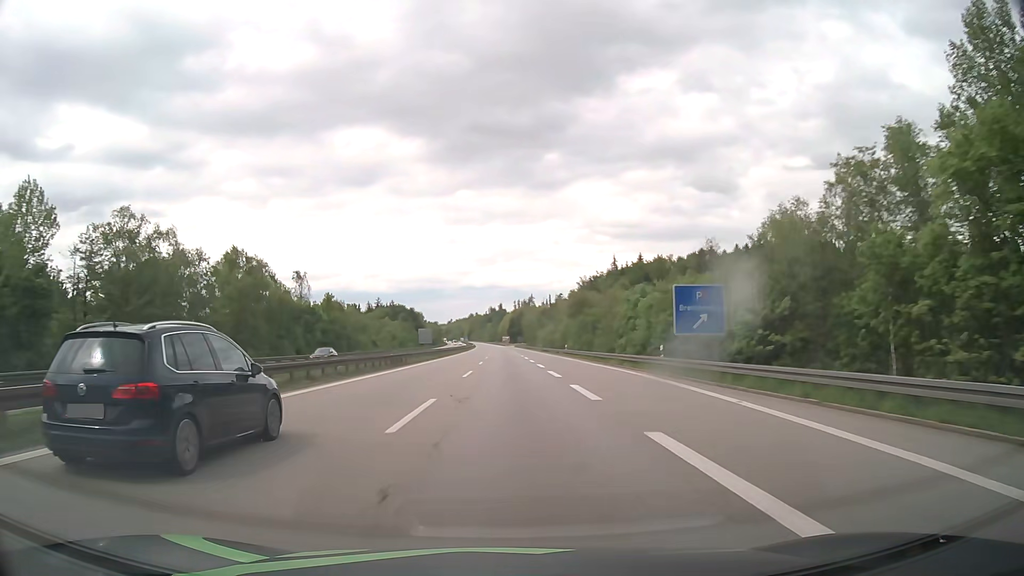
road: motorway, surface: asphalt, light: Day
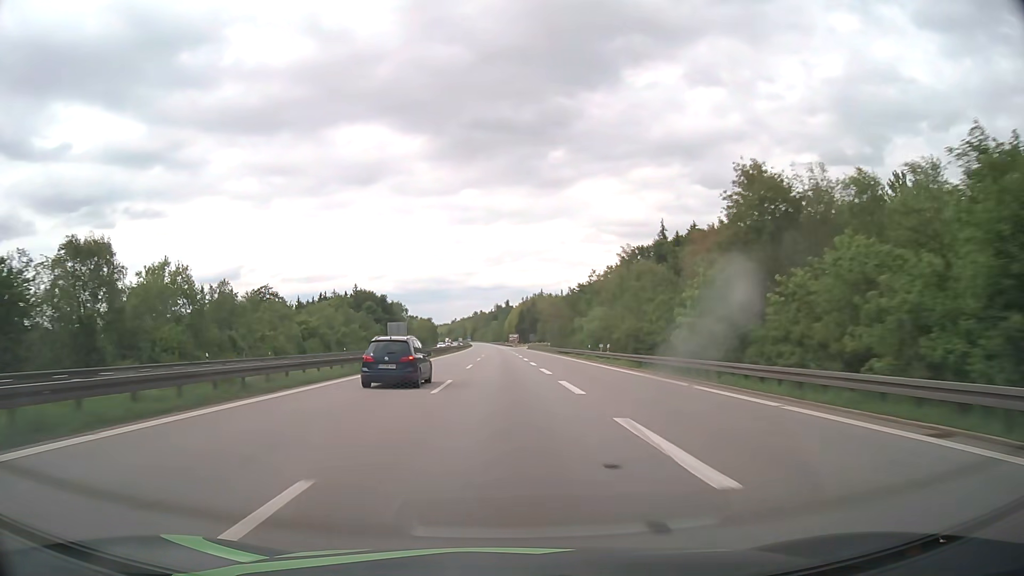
(-0.4, +81.9) m; -1°
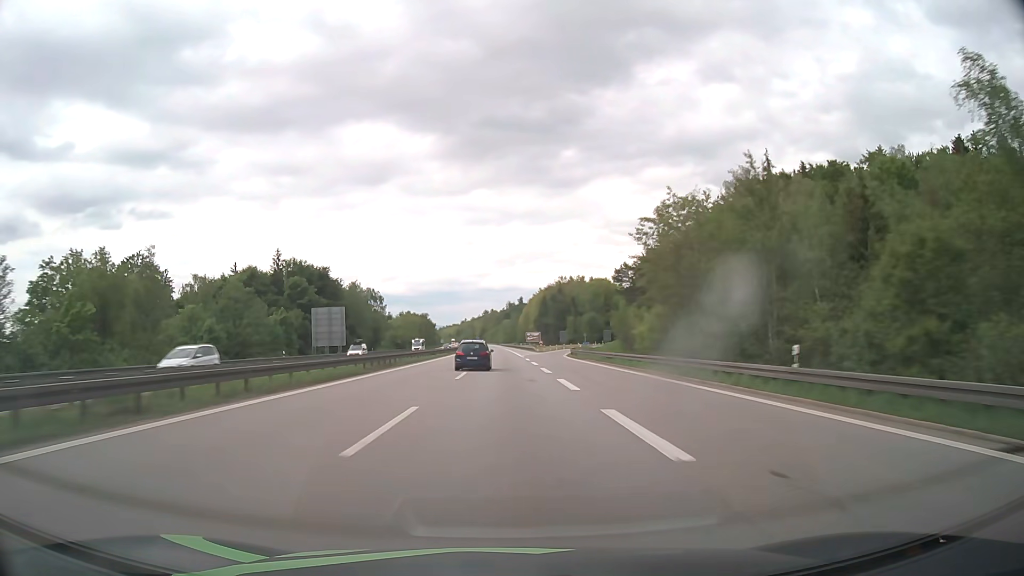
(-0.7, +82.2) m; -1°
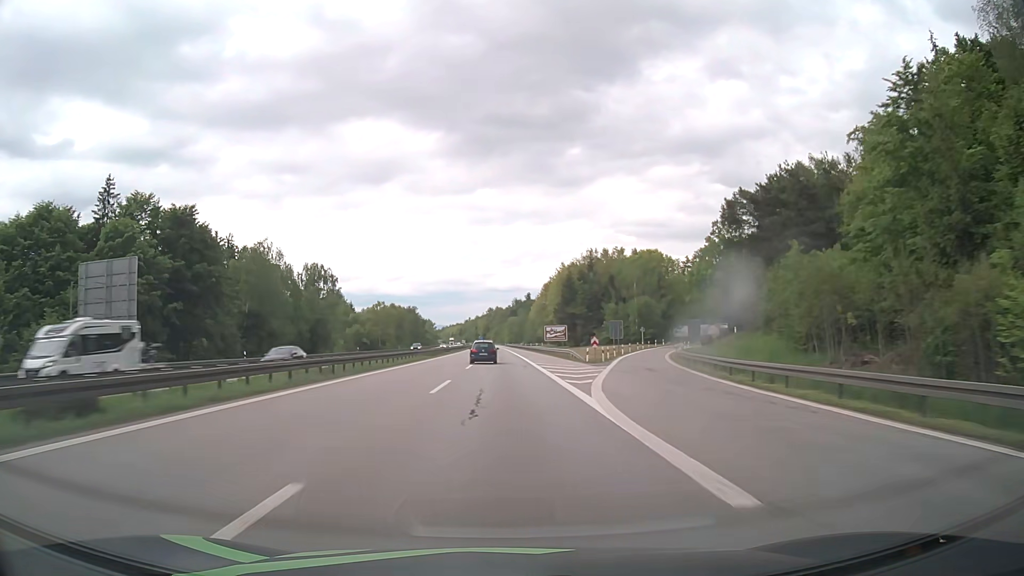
(-0.3, +61.8) m; 0°
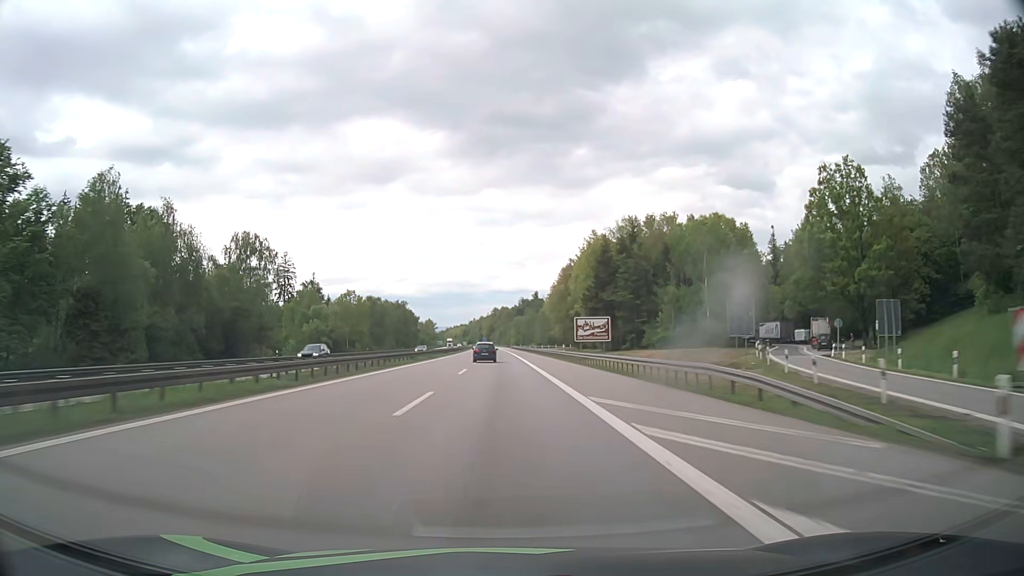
(-0.2, +41.2) m; -1°
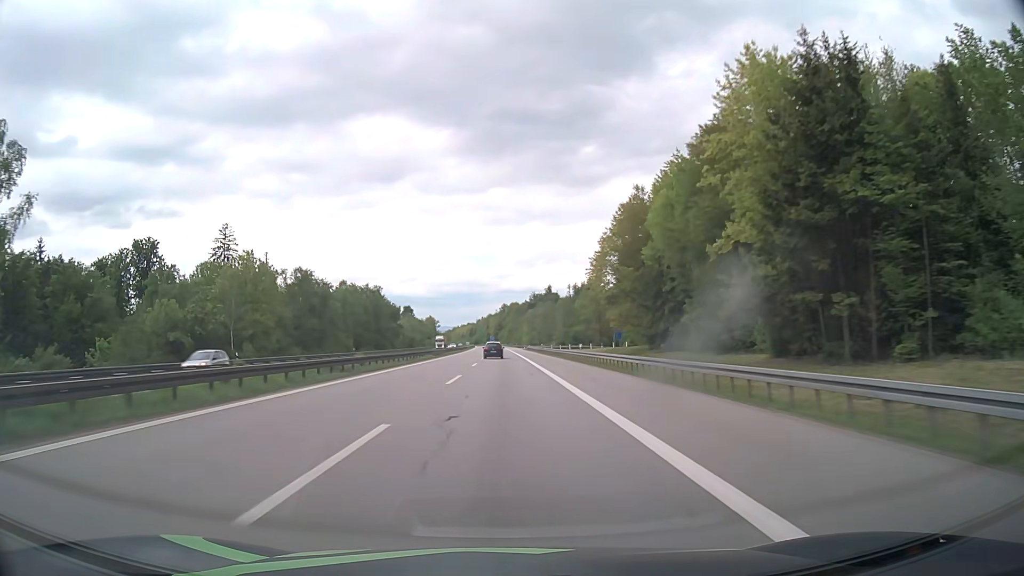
(-0.5, +61.8) m; -1°
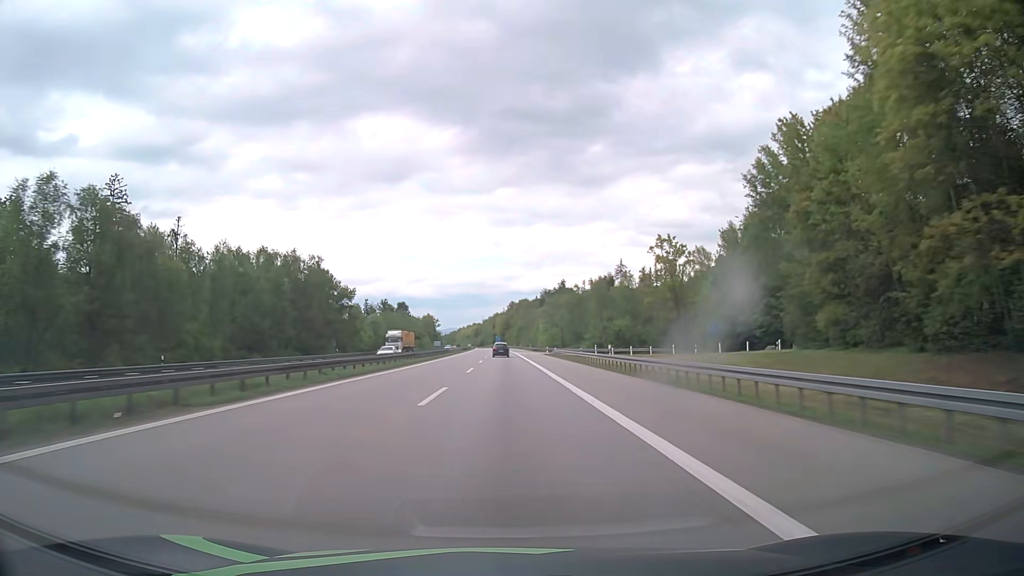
(-0.3, +61.8) m; -1°
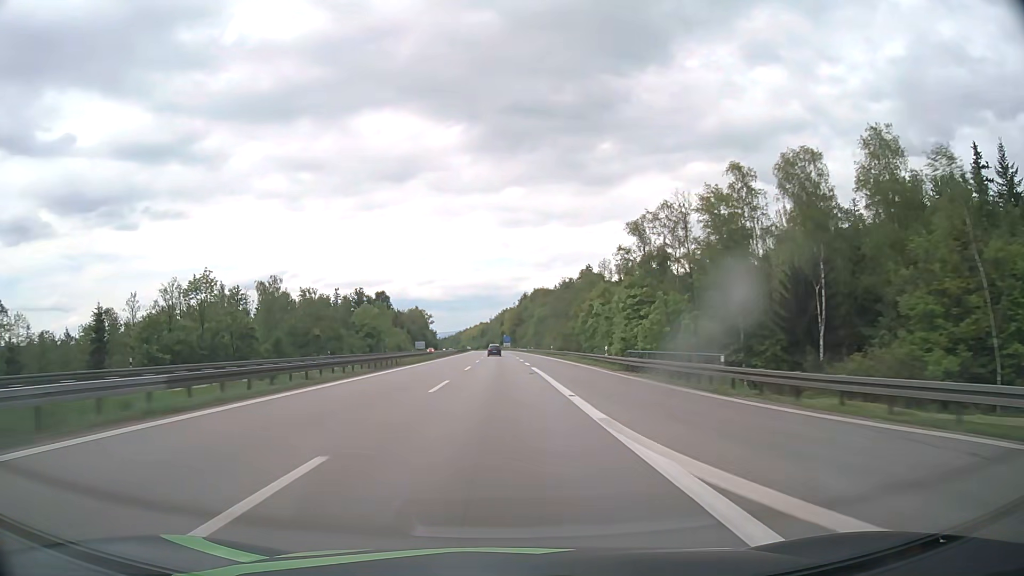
(-0.5, +103.0) m; -1°
(0, +10) (0, +20) (0, +30) (0, +40) (0, +50) (-1, +60) (-1, +70) (-1, +80) (-1, +90) (-1, +100) m
